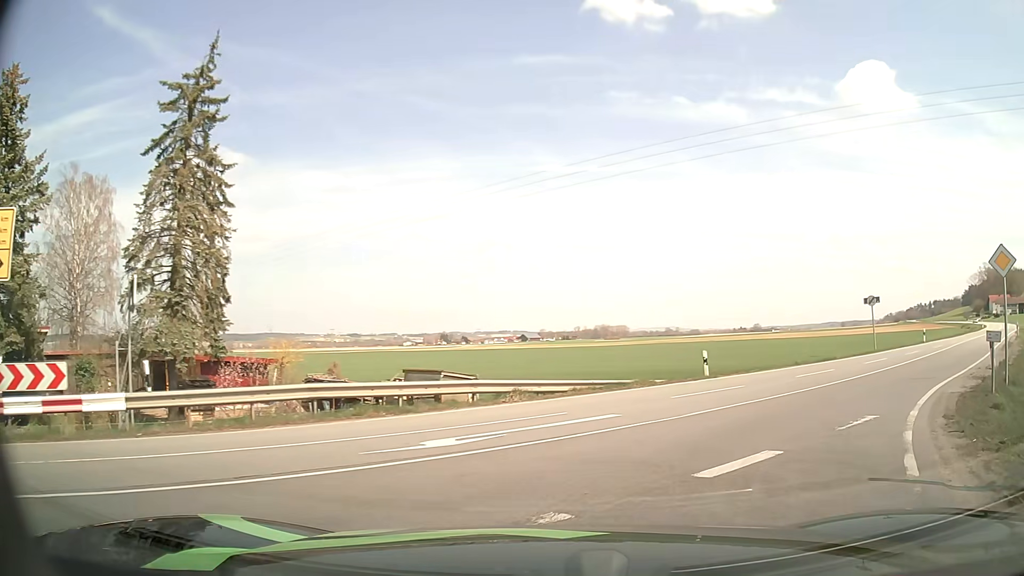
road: secondary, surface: asphalt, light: Day
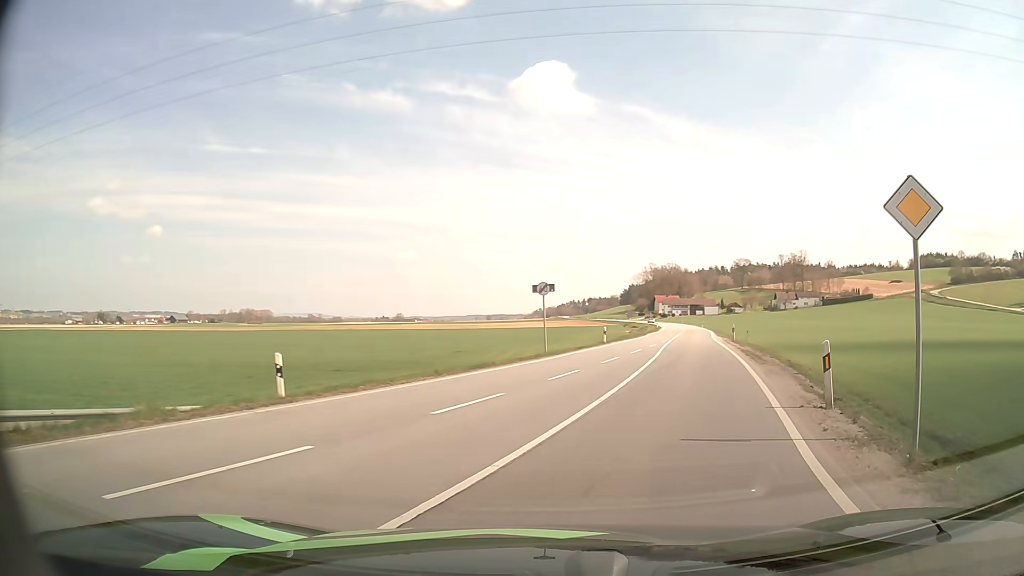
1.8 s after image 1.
(+2.5, +9.4) m; +30°
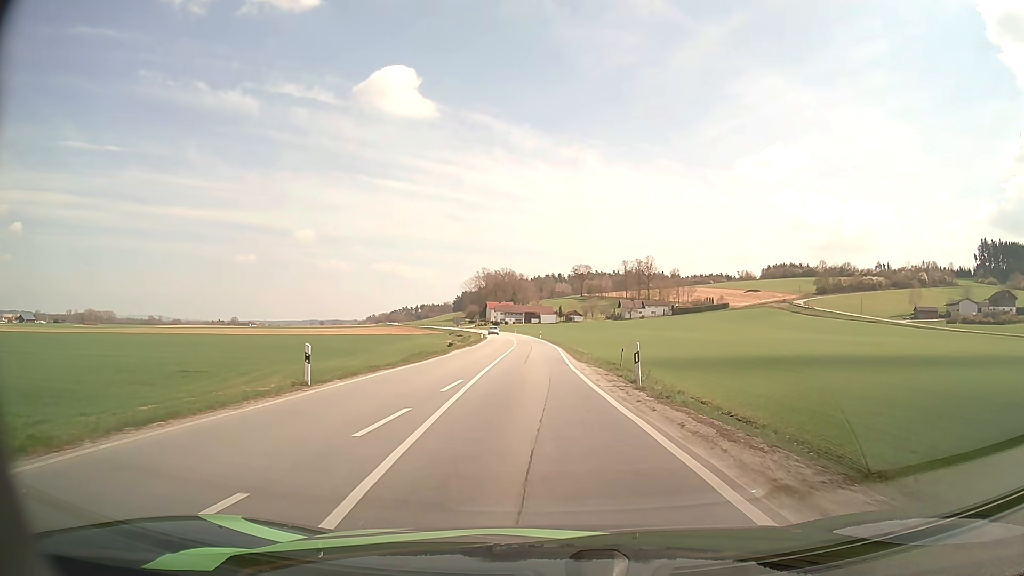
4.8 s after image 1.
(+5.1, +25.6) m; +14°
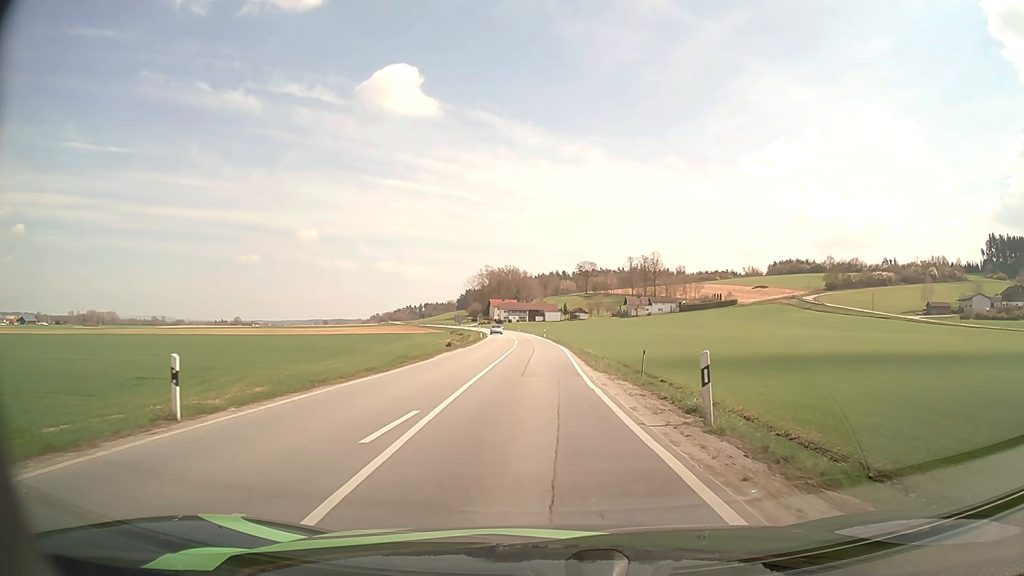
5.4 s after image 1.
(0.0, +6.7) m; 0°
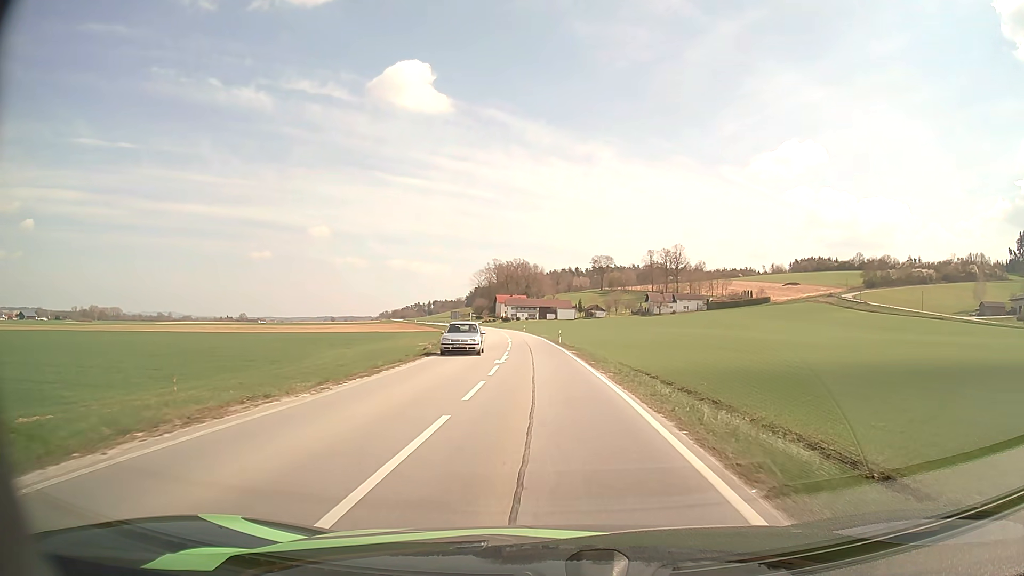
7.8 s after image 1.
(-0.4, +29.9) m; -1°
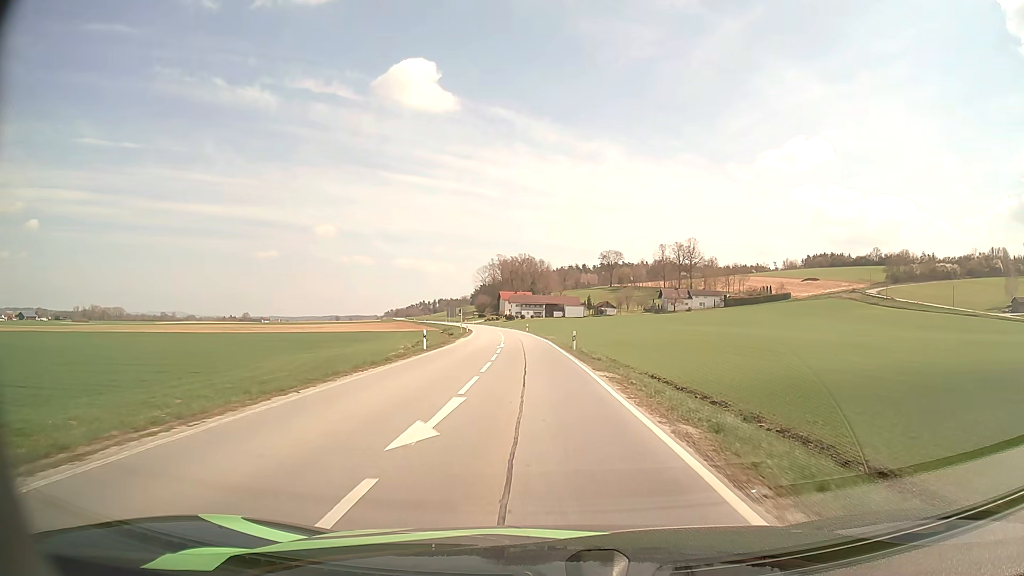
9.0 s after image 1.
(0.0, +16.4) m; 0°
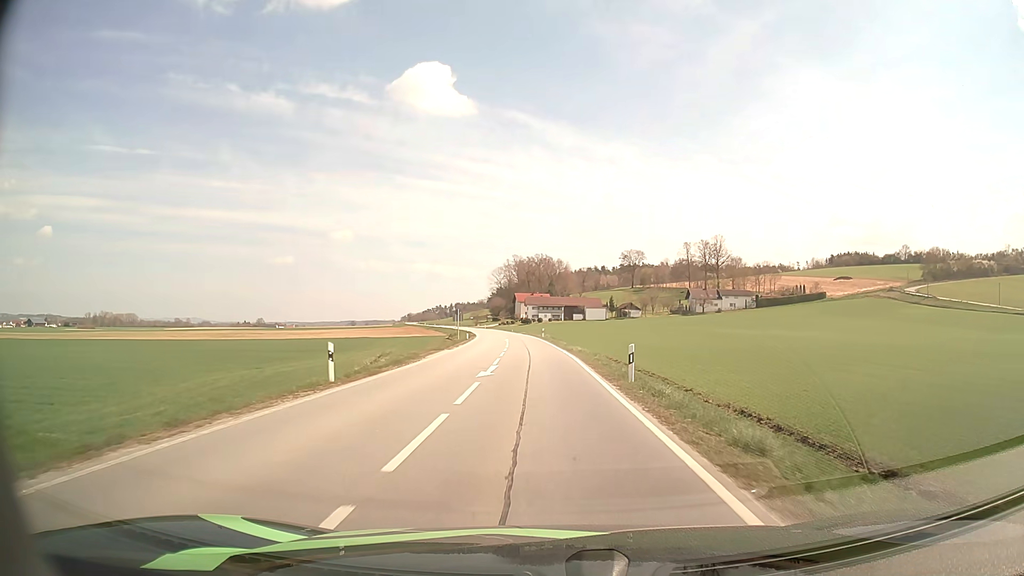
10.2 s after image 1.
(-0.2, +17.5) m; -2°
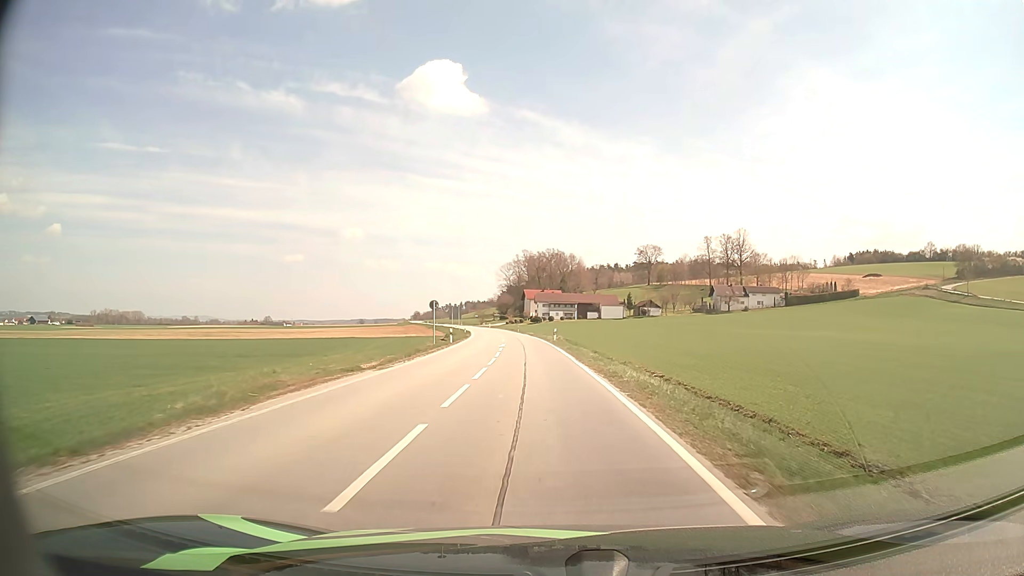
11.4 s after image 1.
(-0.1, +18.3) m; -1°
(0, +10) (0, +20) (-1, +30) (-1, +40) (-2, +50) (-2, +60) (-3, +70) (-4, +80) (-5, +90) (-6, +100) m
